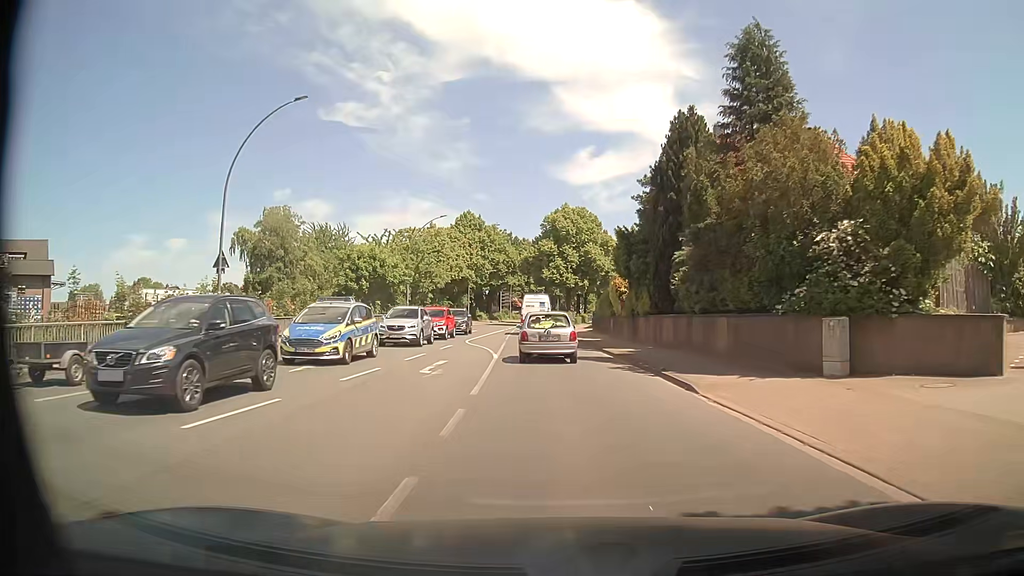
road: primary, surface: asphalt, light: Day
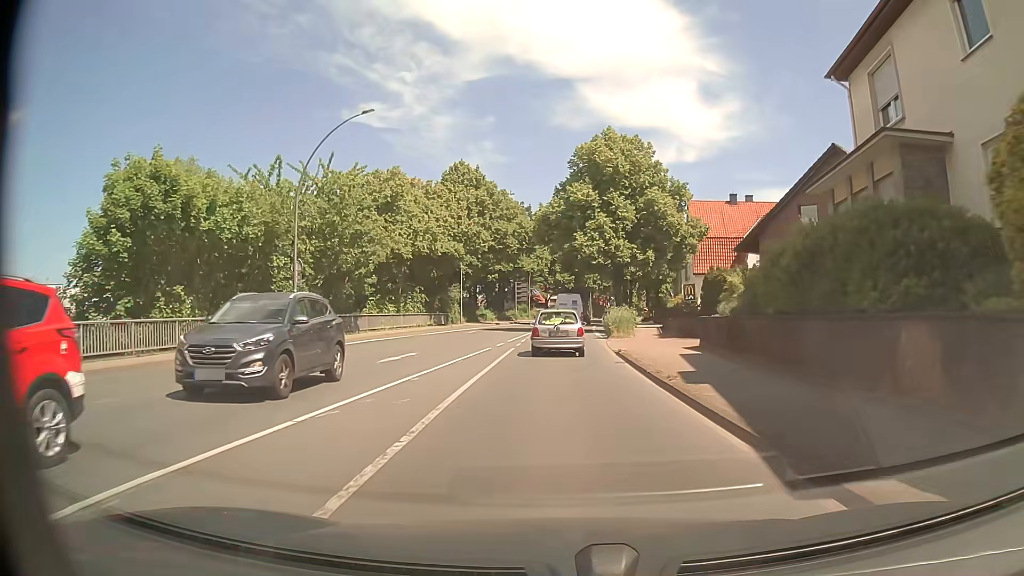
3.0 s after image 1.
(-0.7, +32.5) m; -2°
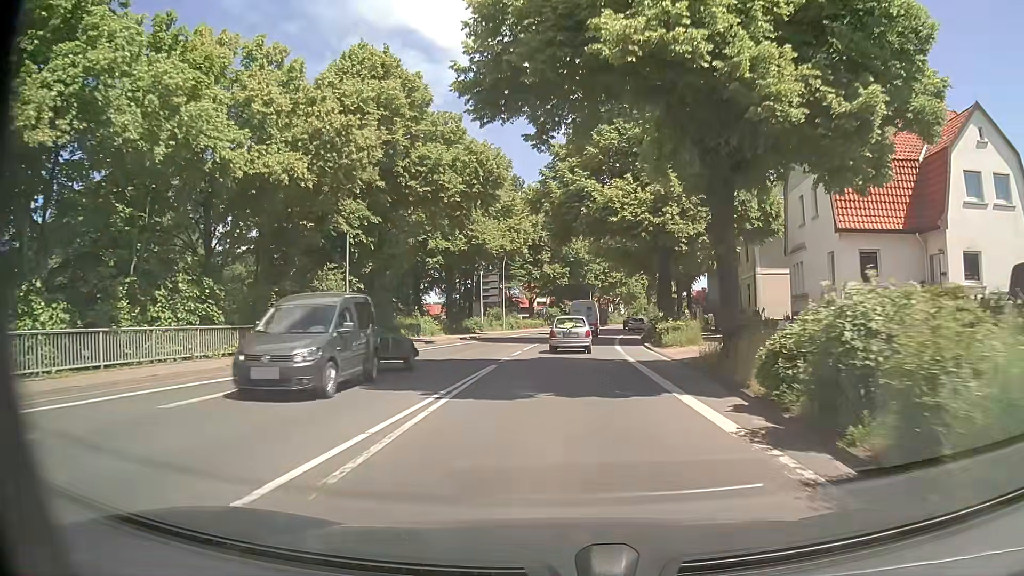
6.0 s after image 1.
(+0.3, +32.7) m; +1°
(0, +10) (0, +20) (+1, +30) (+1, +40) (+2, +50) (+4, +60) (+5, +70) (+7, +80) (+10, +89) (+13, +99) m
